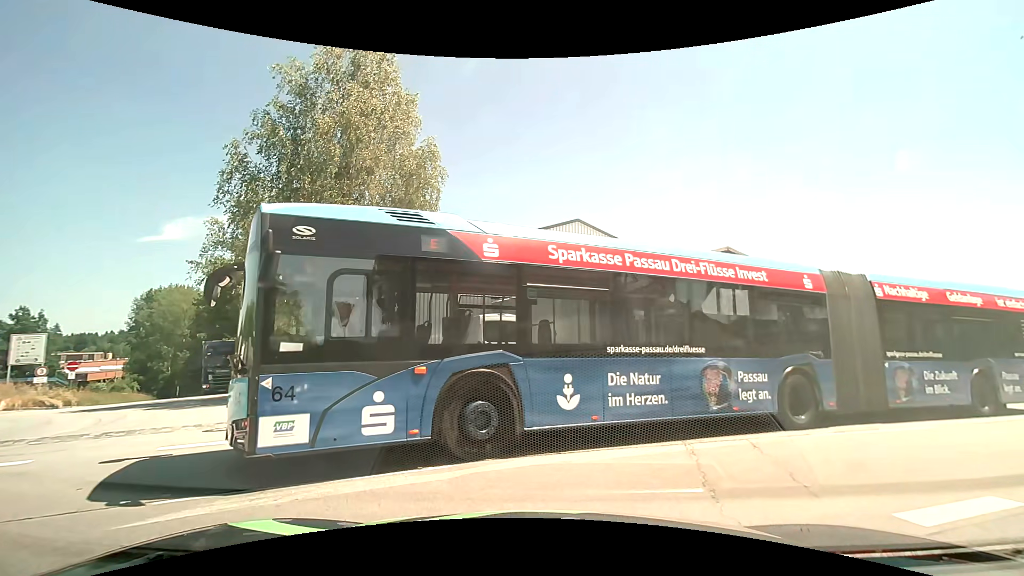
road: residential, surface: asphalt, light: Day
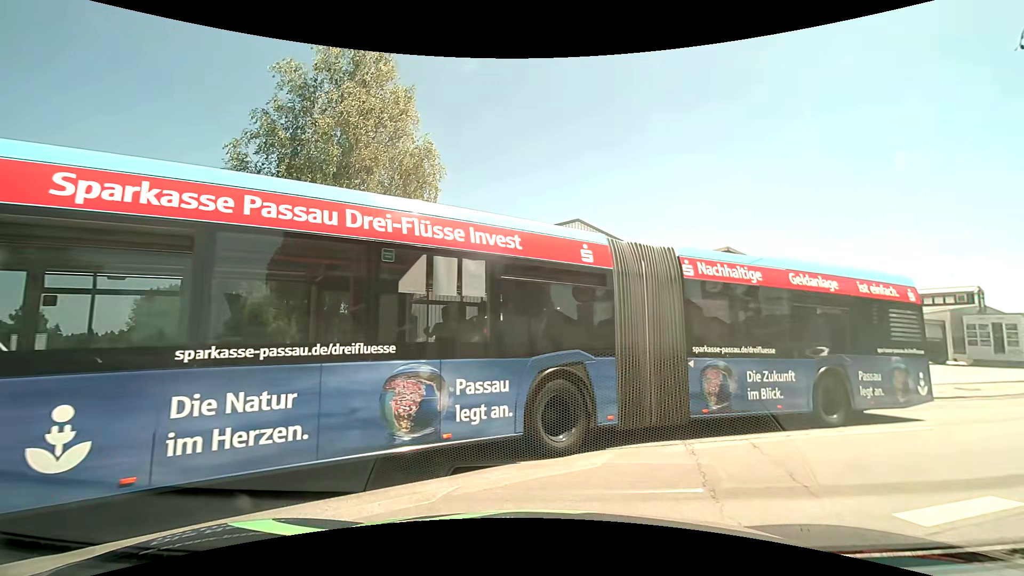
(0.0, 0.0) m; 0°
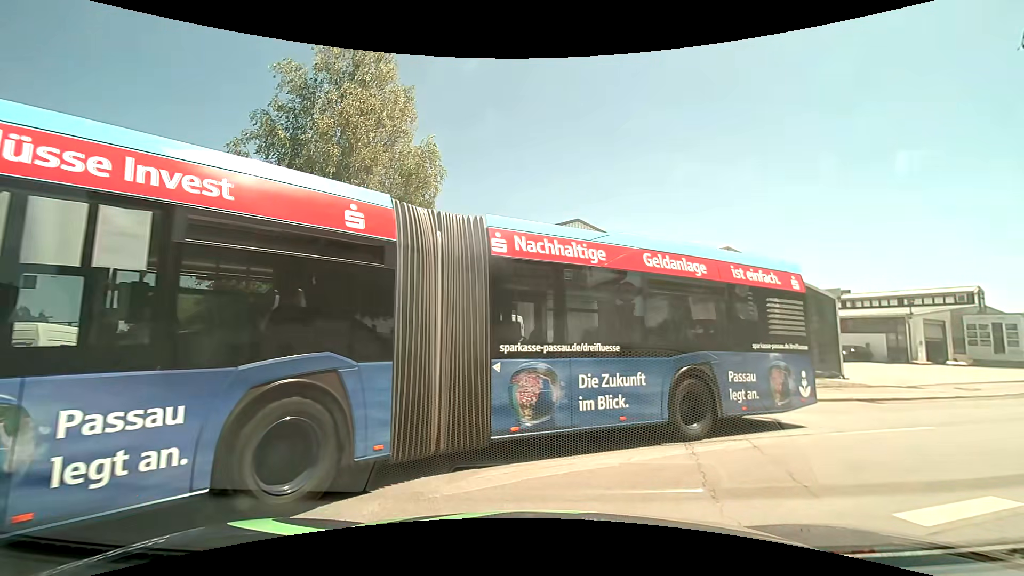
(0.0, 0.0) m; 0°
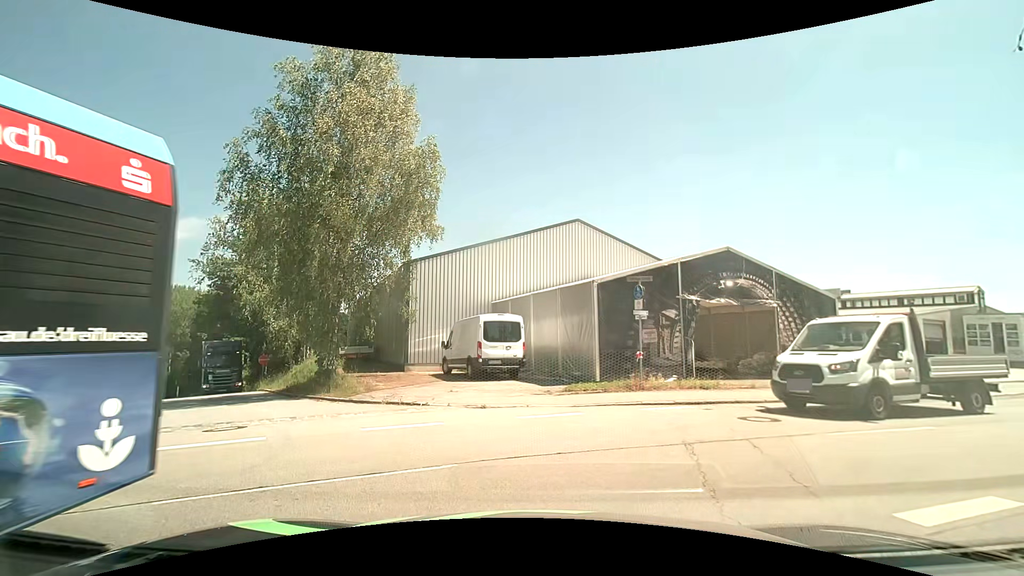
(0.0, 0.0) m; 0°
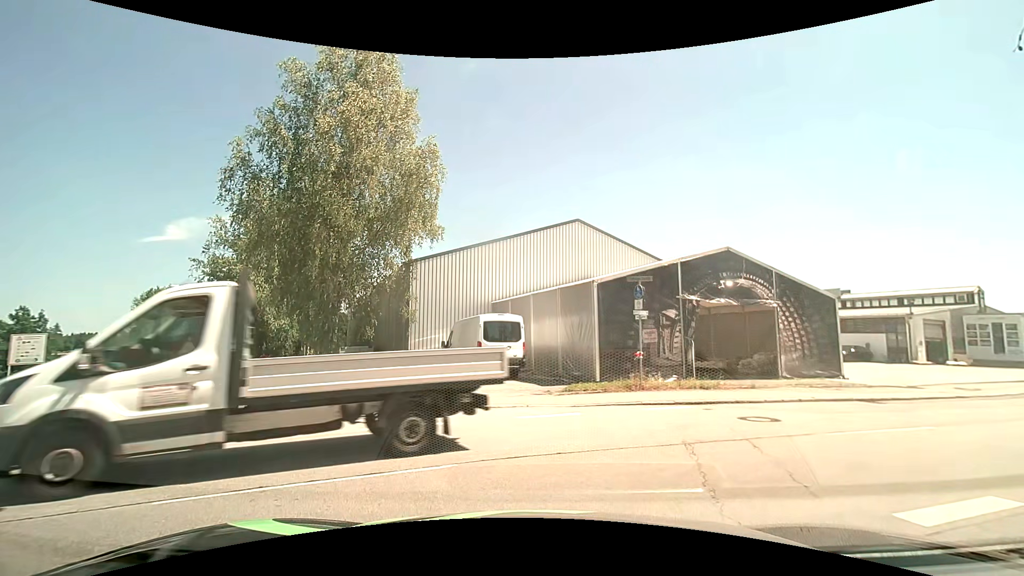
(0.0, 0.0) m; 0°
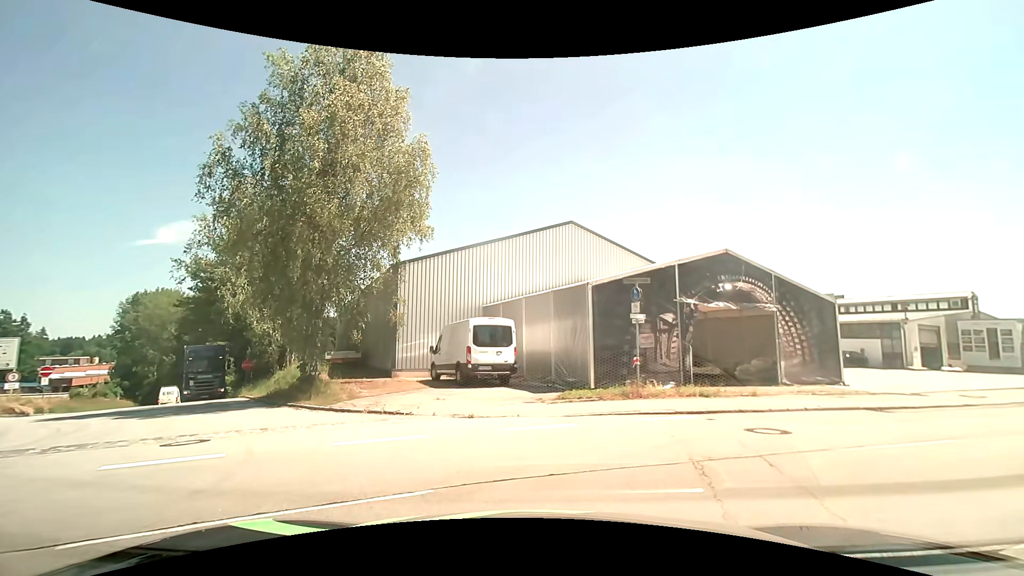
(0.0, +0.8) m; 0°
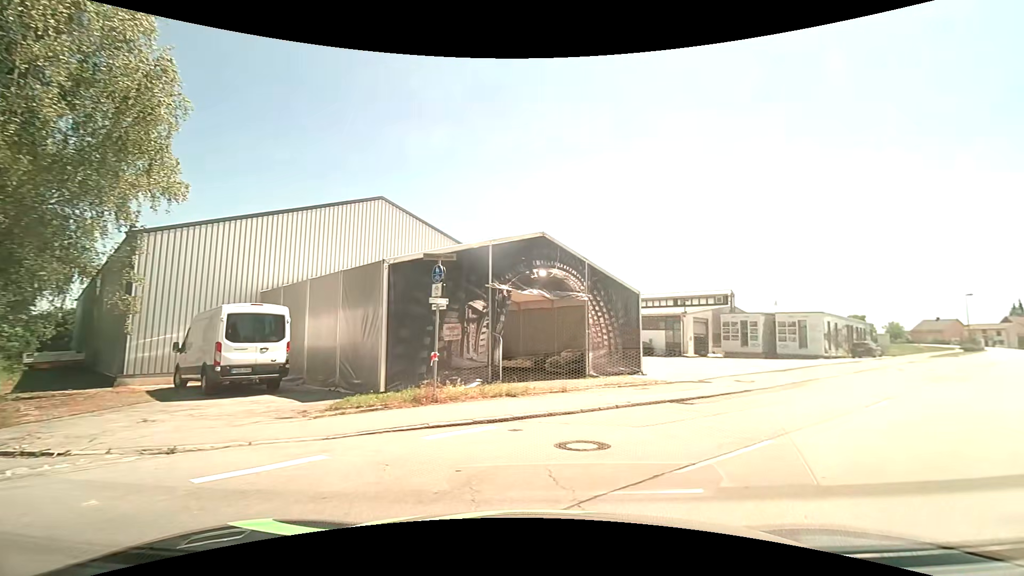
(+0.5, +3.2) m; +22°
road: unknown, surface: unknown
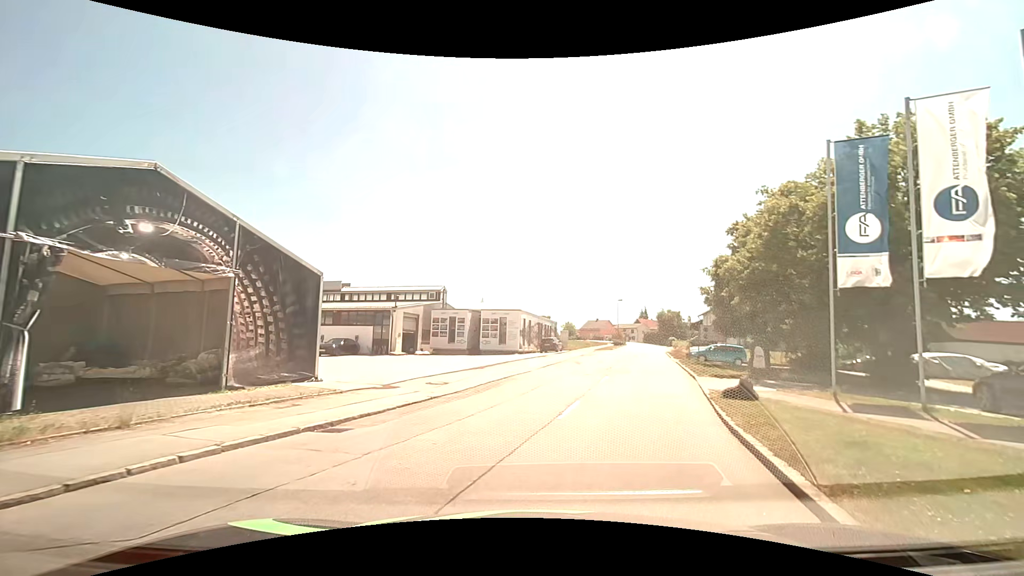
(+1.4, +4.7) m; +32°
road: tertiary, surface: asphalt
(+1, +10) (+4, +20) (+6, +29) (+8, +39) (+10, +49) (+13, +59) (+15, +68) (+17, +78) (+19, +88) (+21, +98) m
